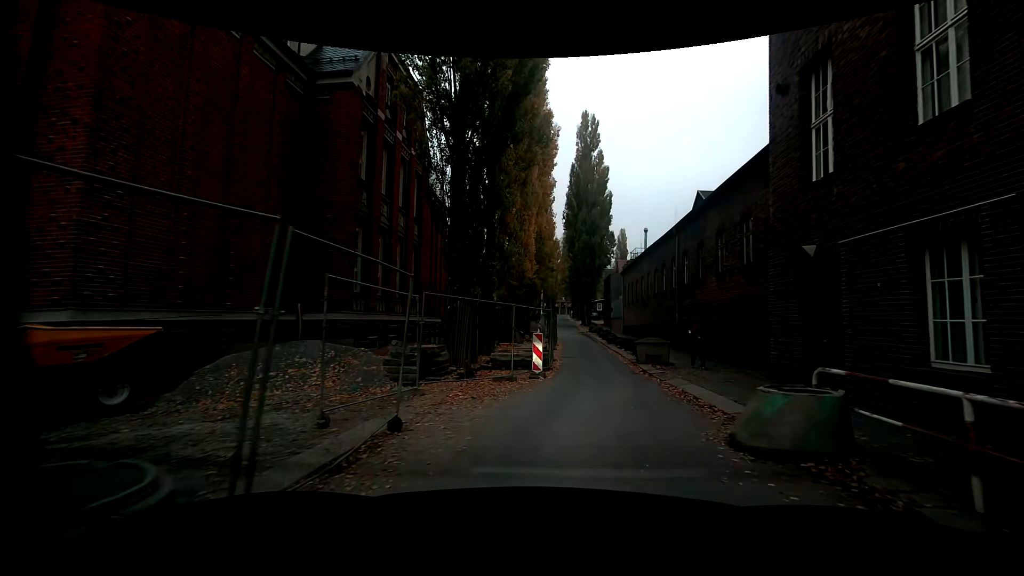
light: Day
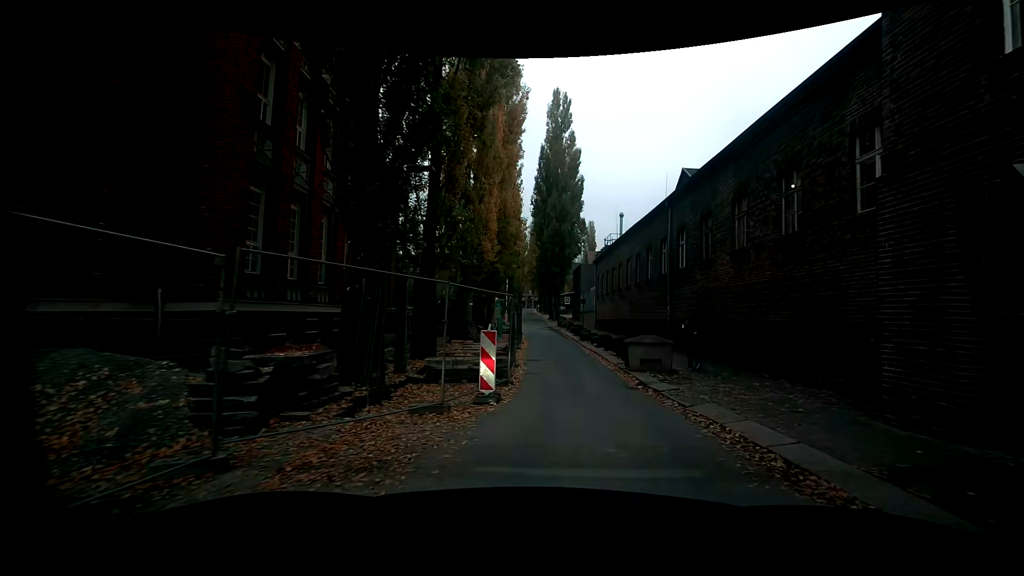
(+0.3, +5.3) m; +6°
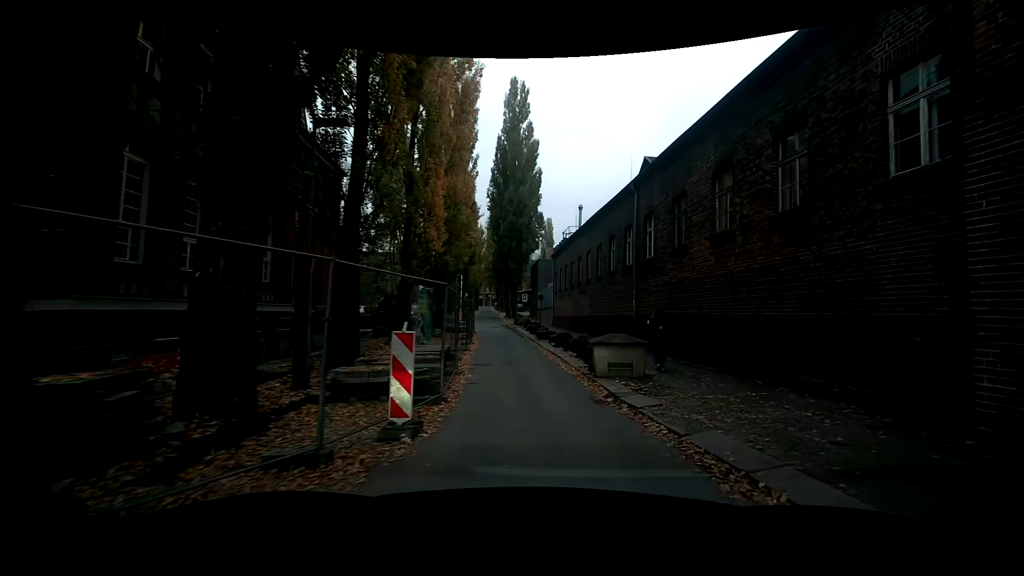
(+0.1, +2.7) m; +3°
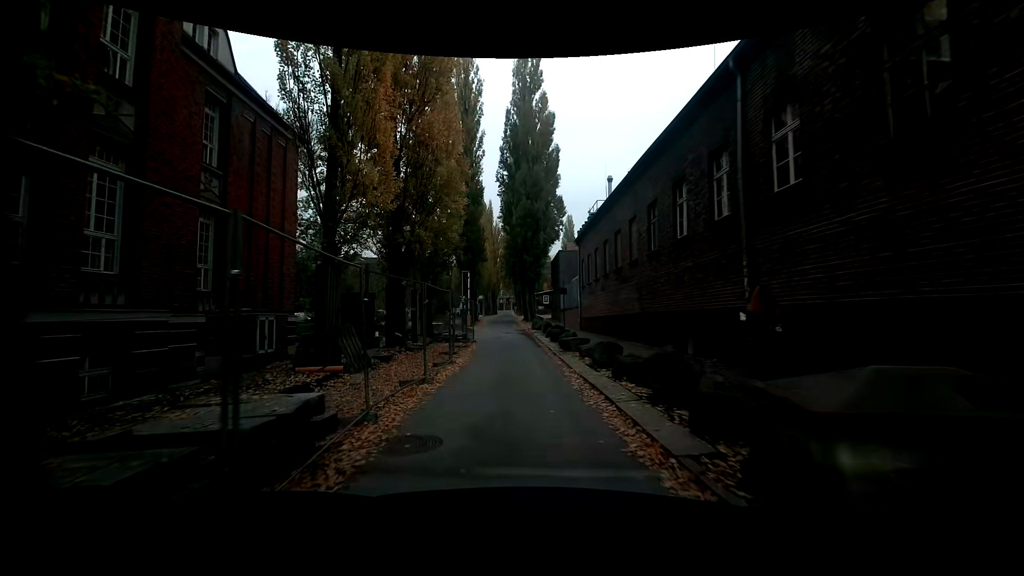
(-0.1, +9.3) m; -2°
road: service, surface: asphalt
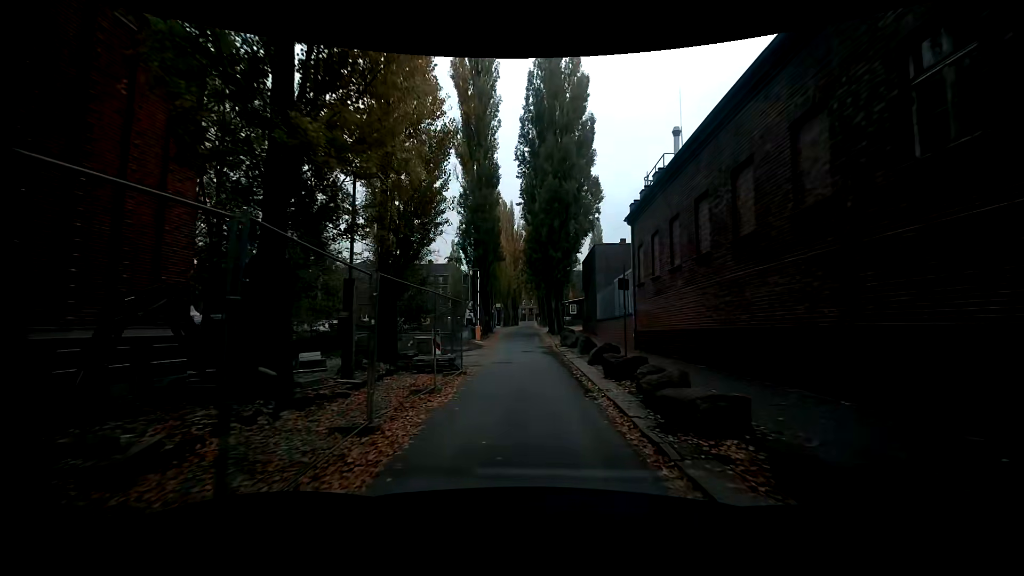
(-0.4, +10.9) m; -2°
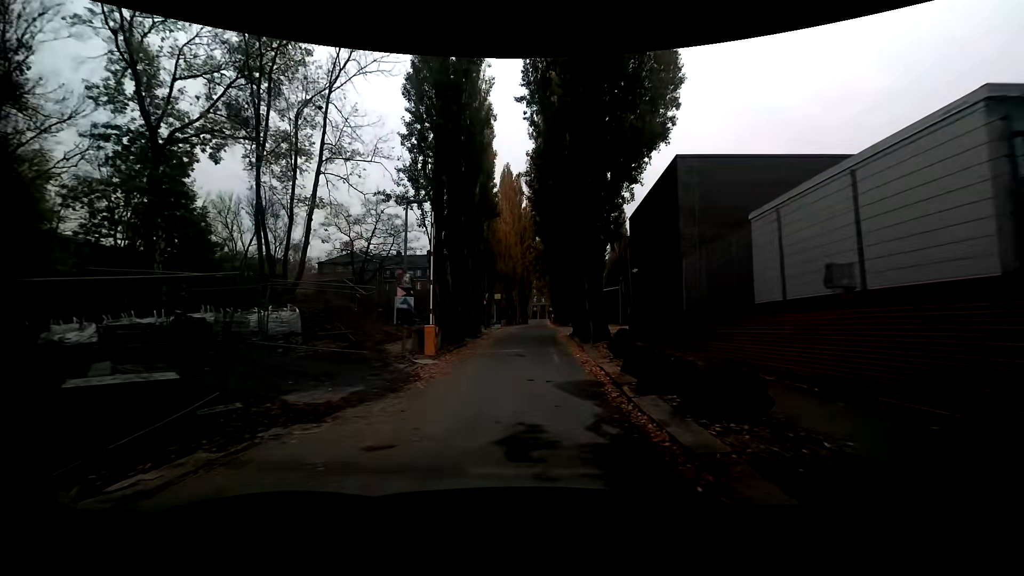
(-0.1, +19.6) m; -1°
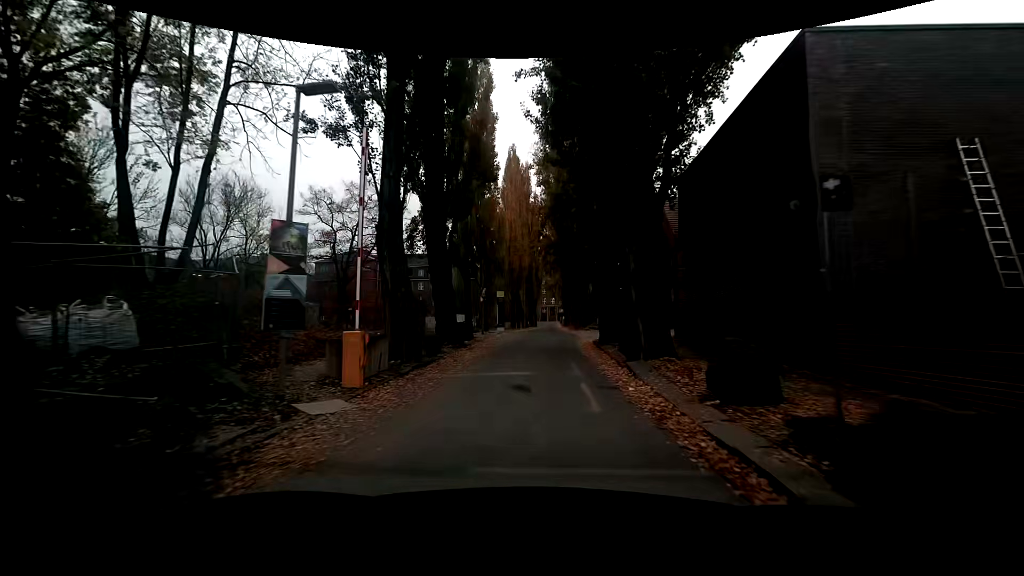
(-0.1, +8.1) m; -1°
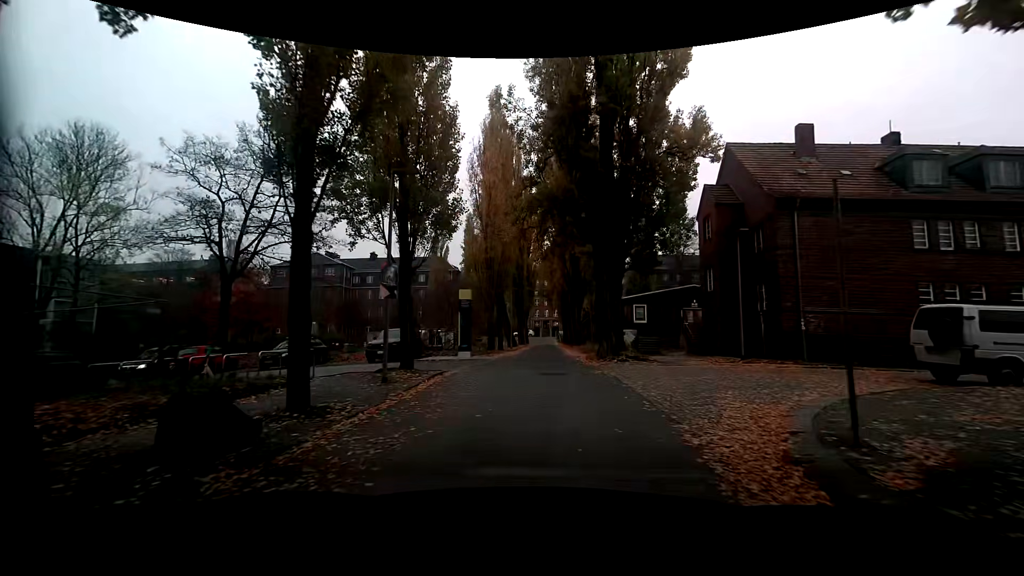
(0.0, +17.7) m; +1°
